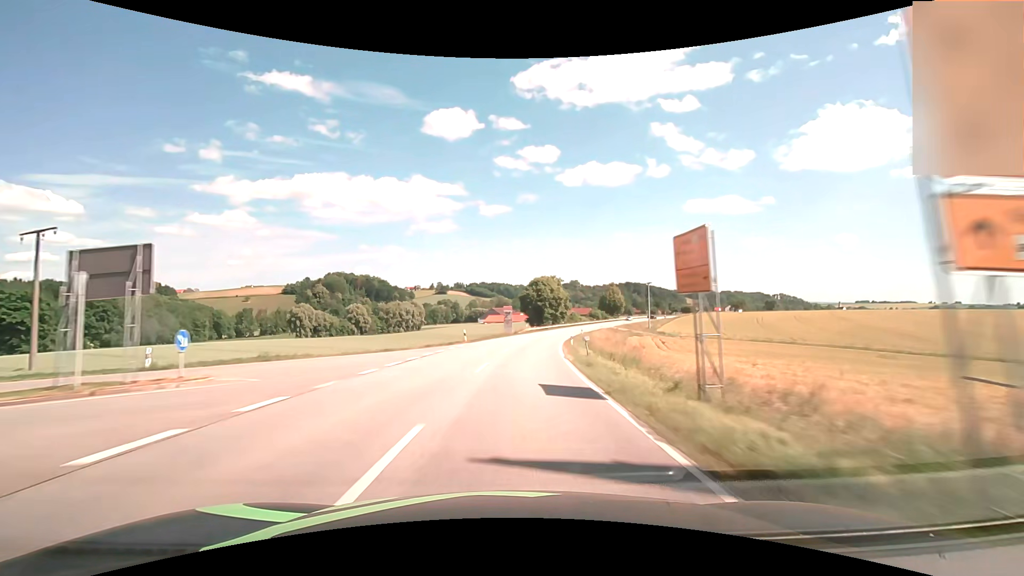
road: secondary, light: Day
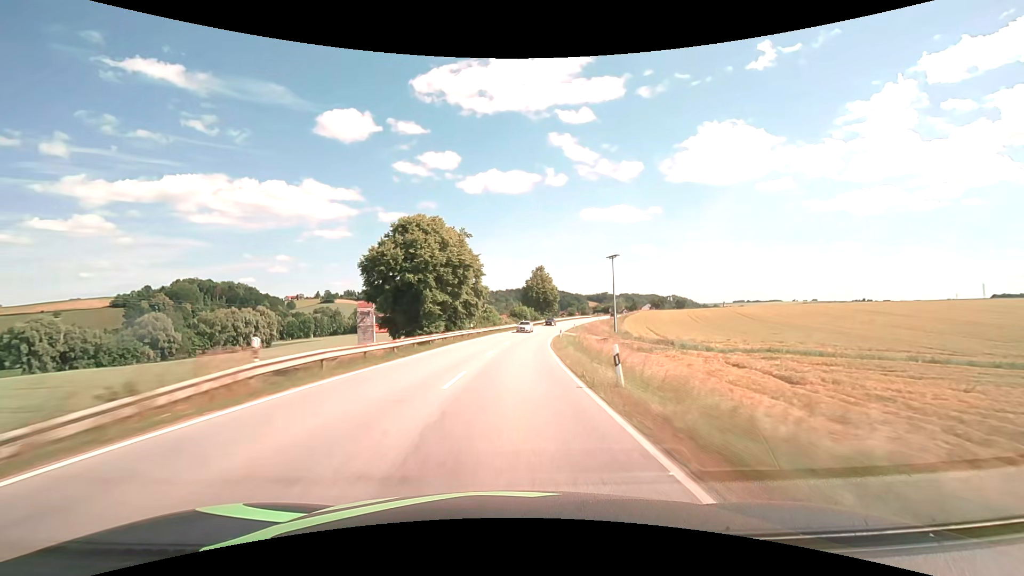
(+6.8, +62.7) m; +12°
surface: asphalt
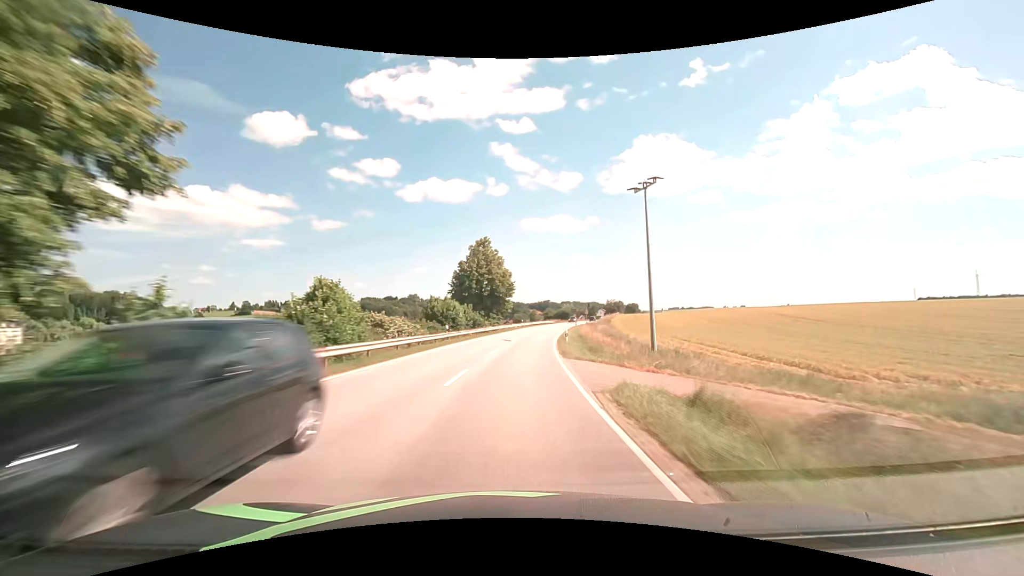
(+2.8, +47.2) m; +6°
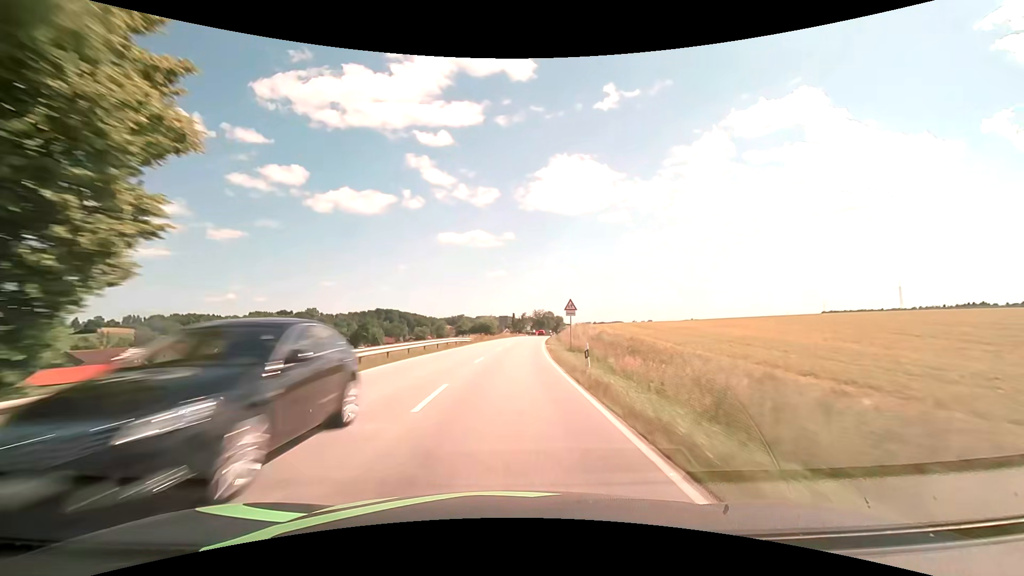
(+6.2, +62.6) m; +10°
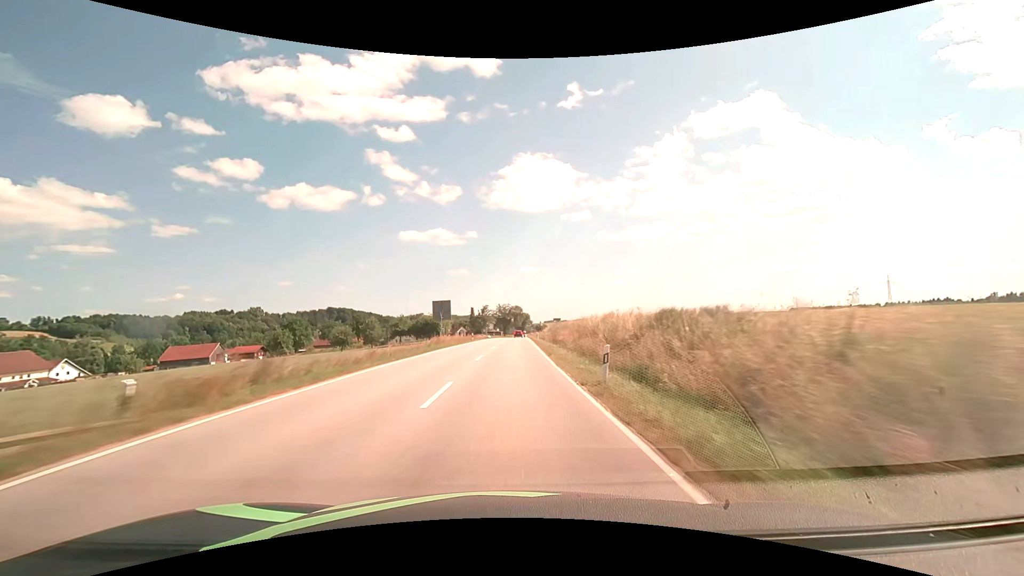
(+1.9, +47.1) m; +4°
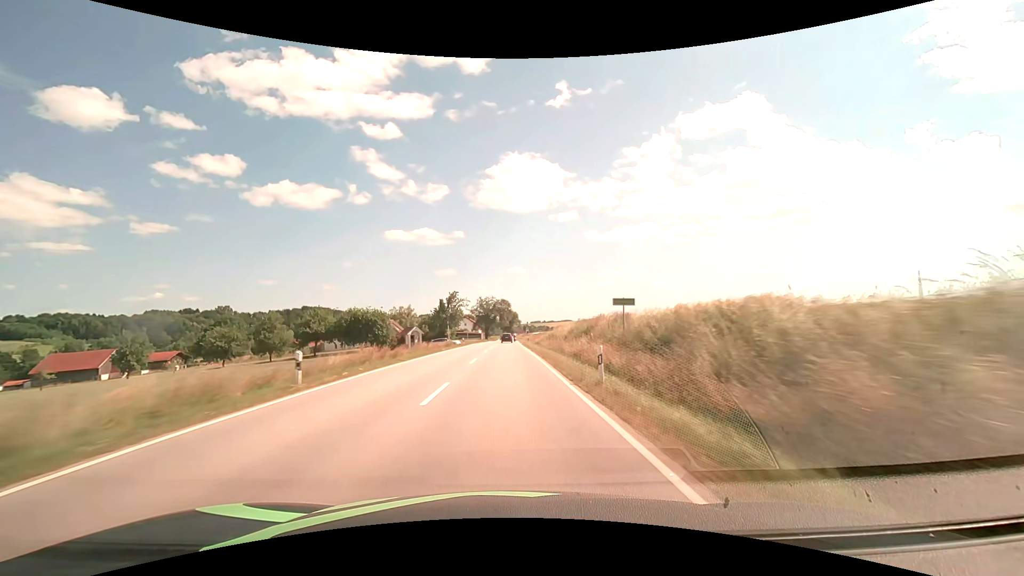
(+0.9, +47.2) m; +2°
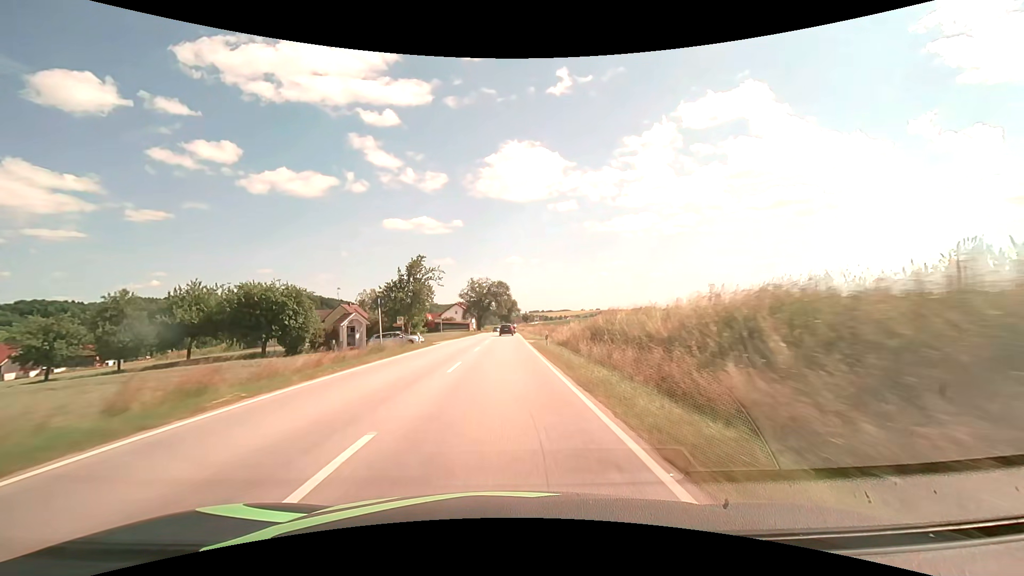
(+0.2, +30.3) m; 0°
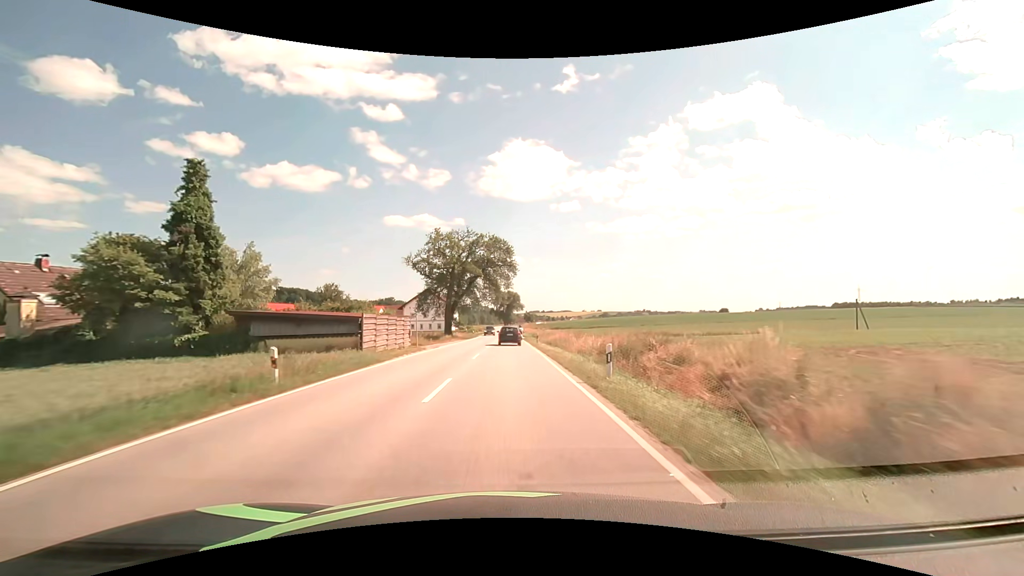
(-0.1, +64.4) m; 0°
(0, +10) (0, +20) (0, +30) (0, +40) (0, +50) (0, +60) (0, +70) (-1, +80) (-1, +90) (-1, +100) m
